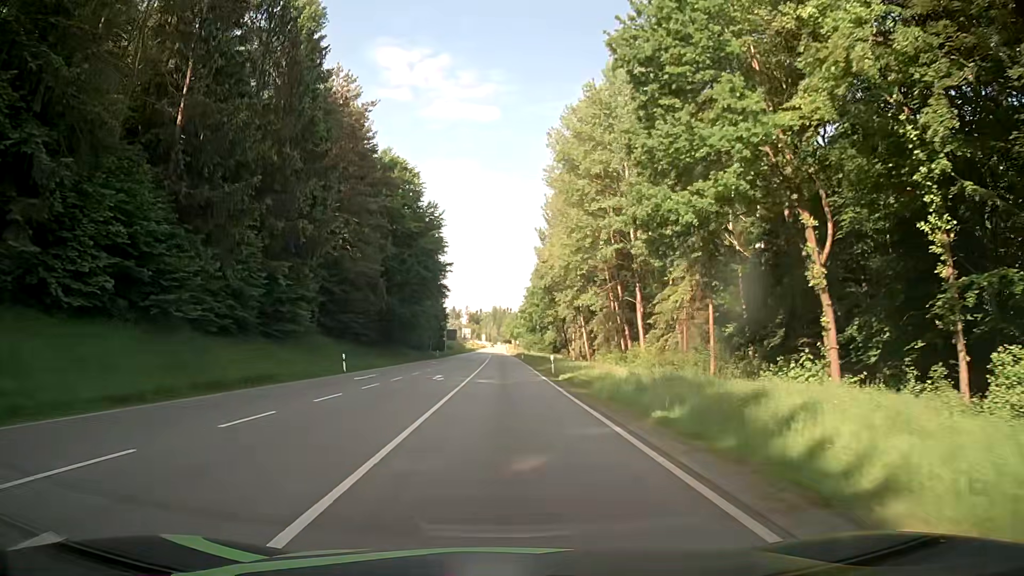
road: secondary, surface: asphalt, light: Day
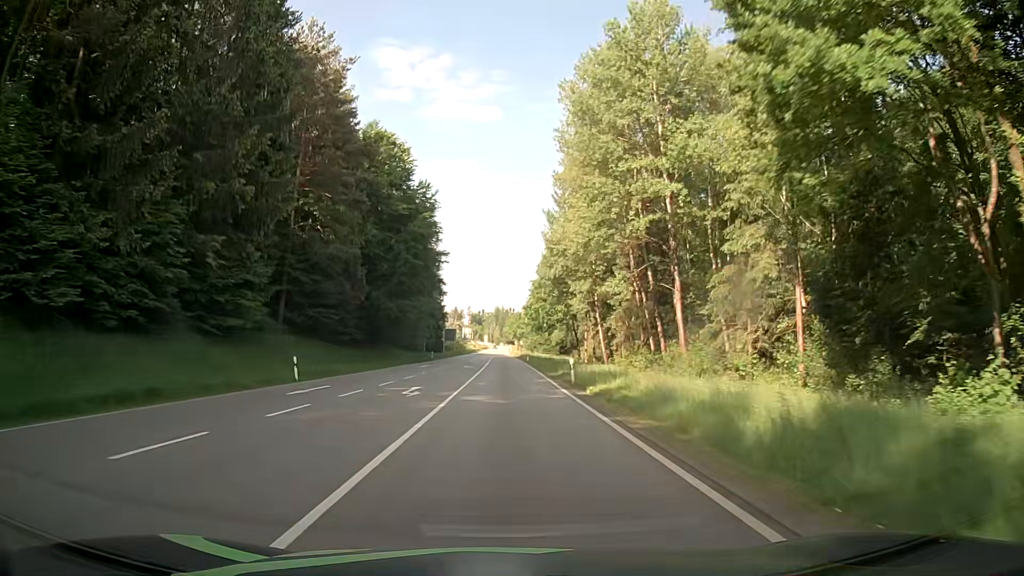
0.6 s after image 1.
(0.0, +9.9) m; 0°
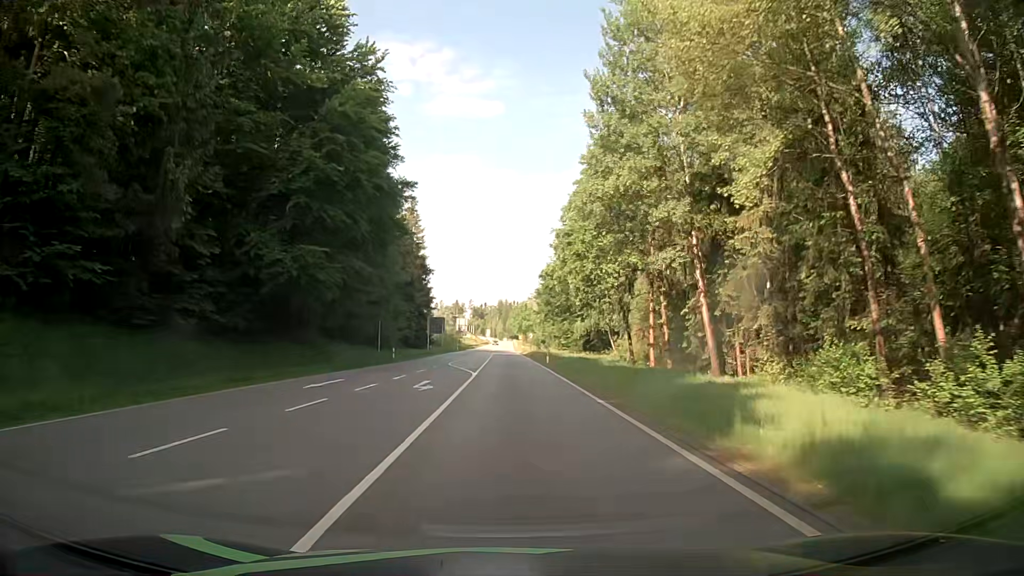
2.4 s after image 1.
(-0.1, +30.1) m; 0°
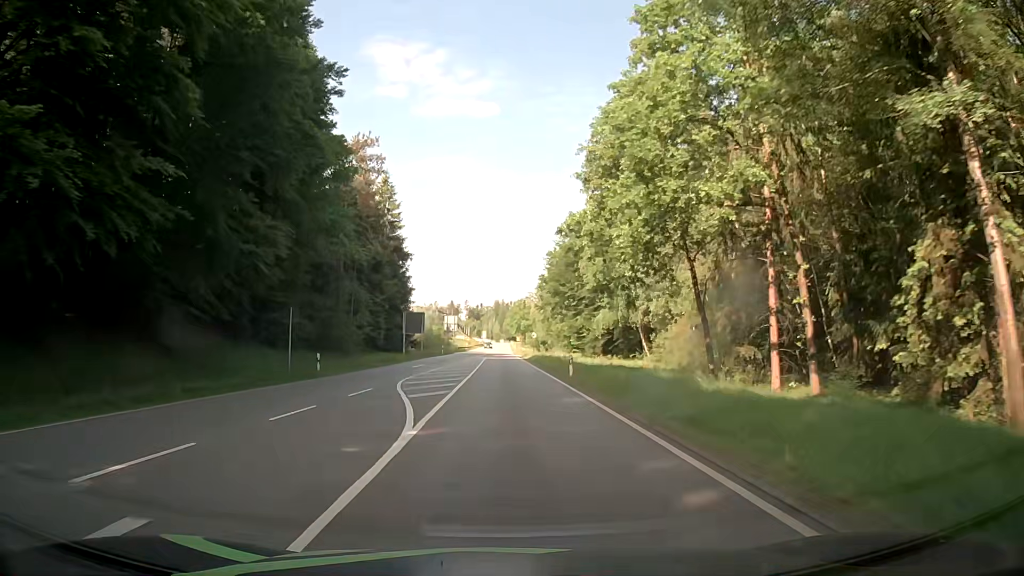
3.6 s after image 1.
(+0.1, +19.5) m; +1°
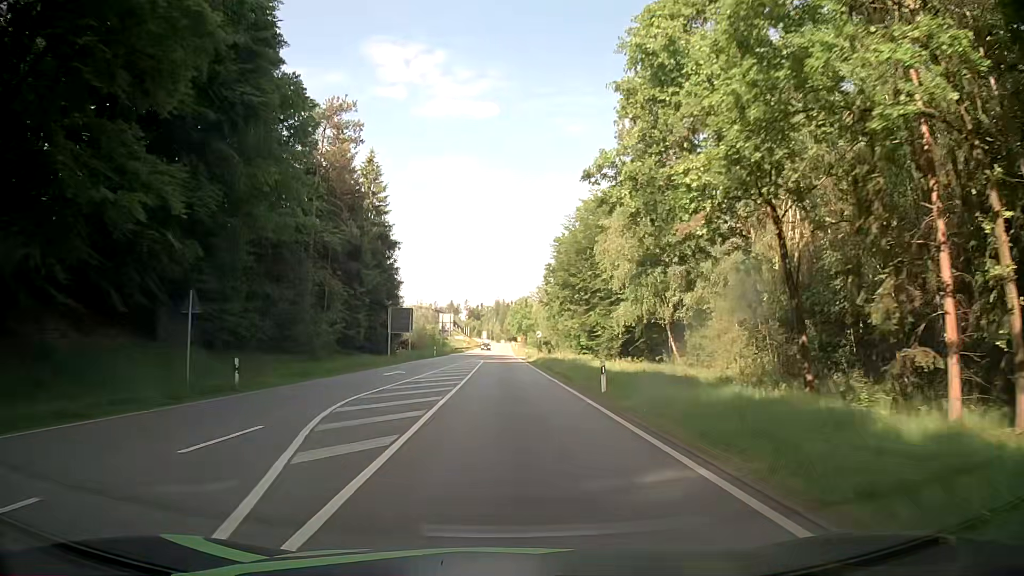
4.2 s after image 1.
(-0.1, +9.7) m; 0°
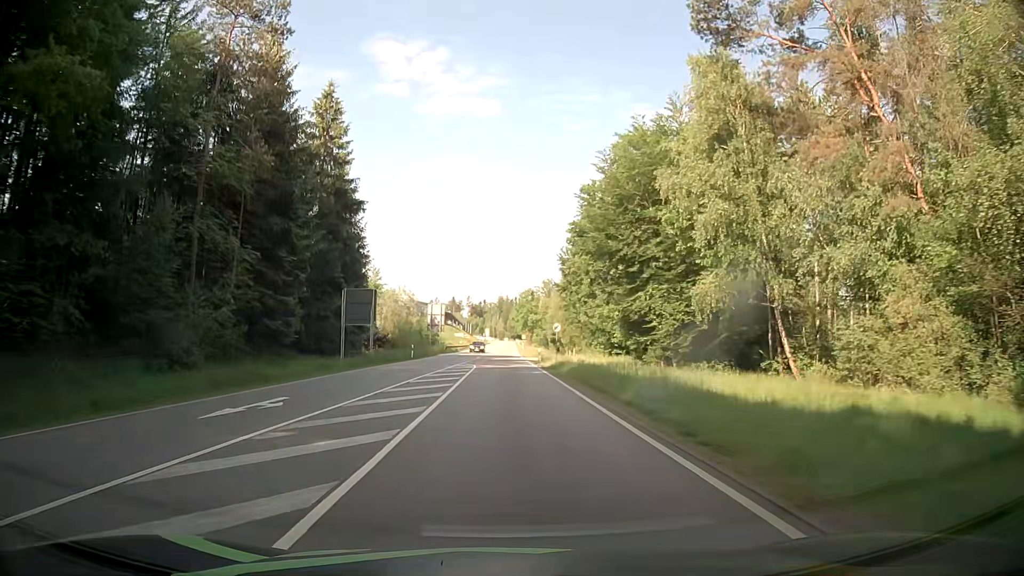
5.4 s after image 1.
(-0.1, +19.5) m; -1°
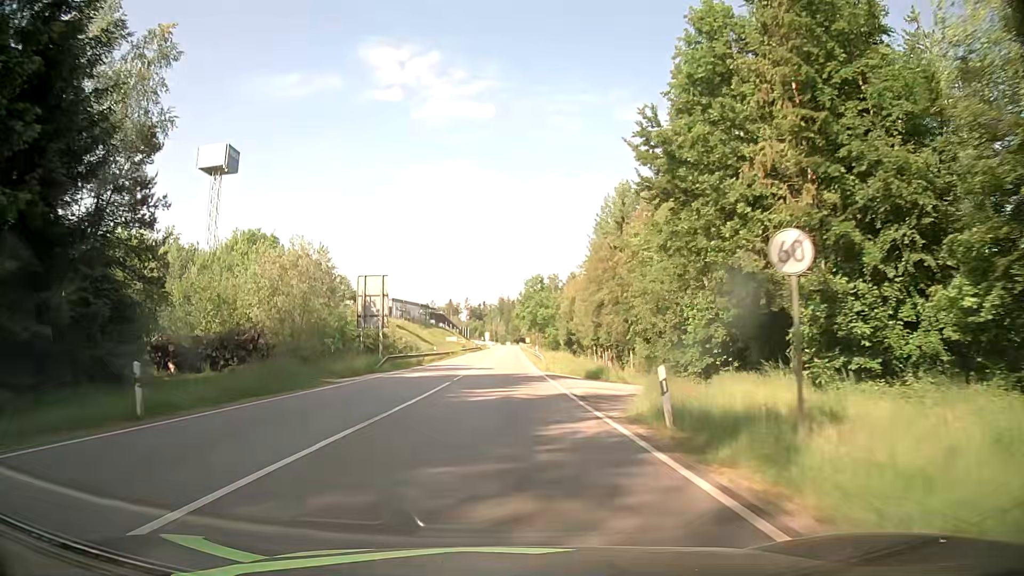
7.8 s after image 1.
(+0.1, +39.7) m; -1°
(0, +10) (0, +20) (0, +30) (+1, +40) (+1, +50) (+1, +60) (+1, +70) (+1, +80) (+1, +90) (+2, +100) m
